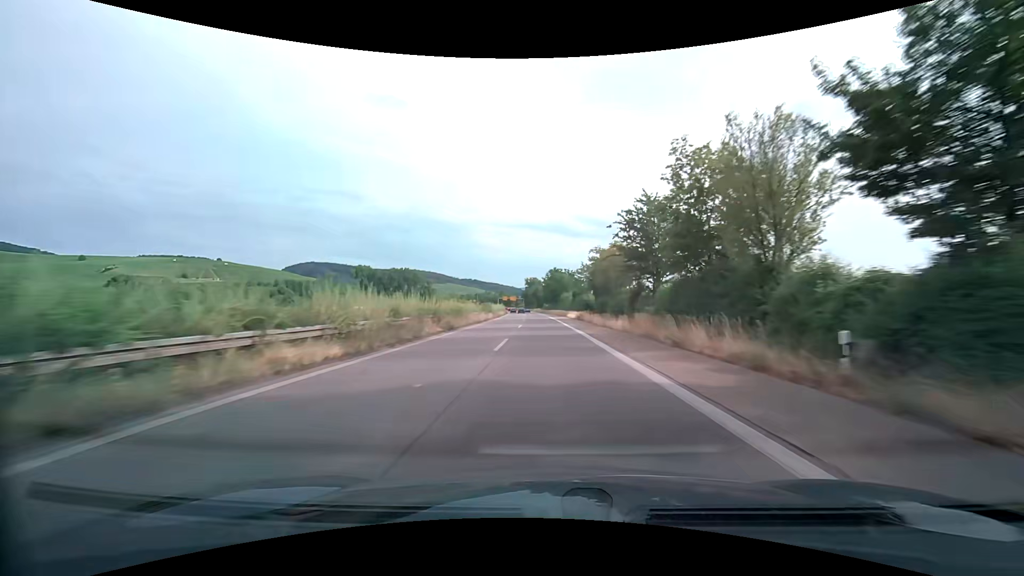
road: trunk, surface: asphalt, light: Day
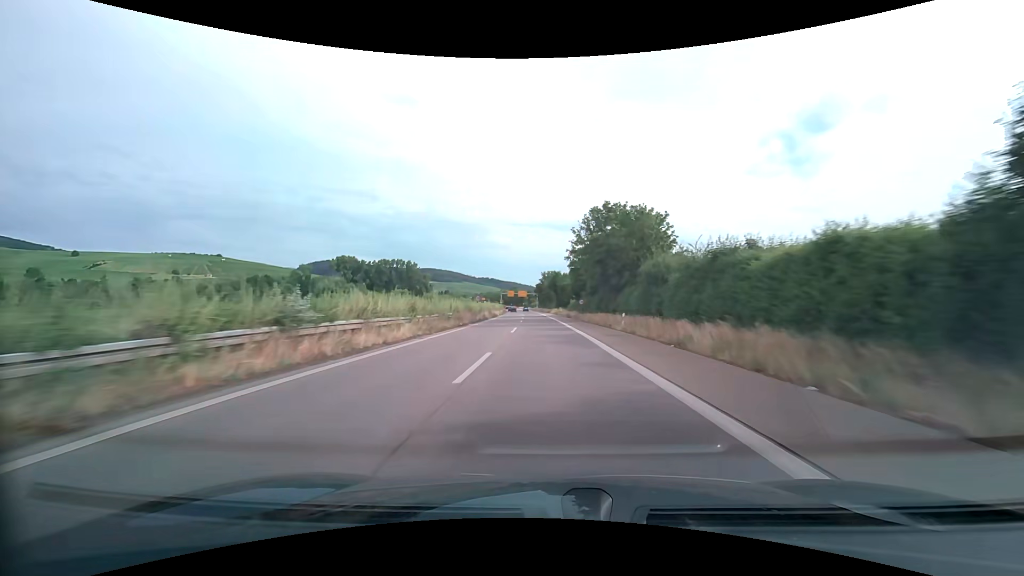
(-2.0, +79.0) m; -3°
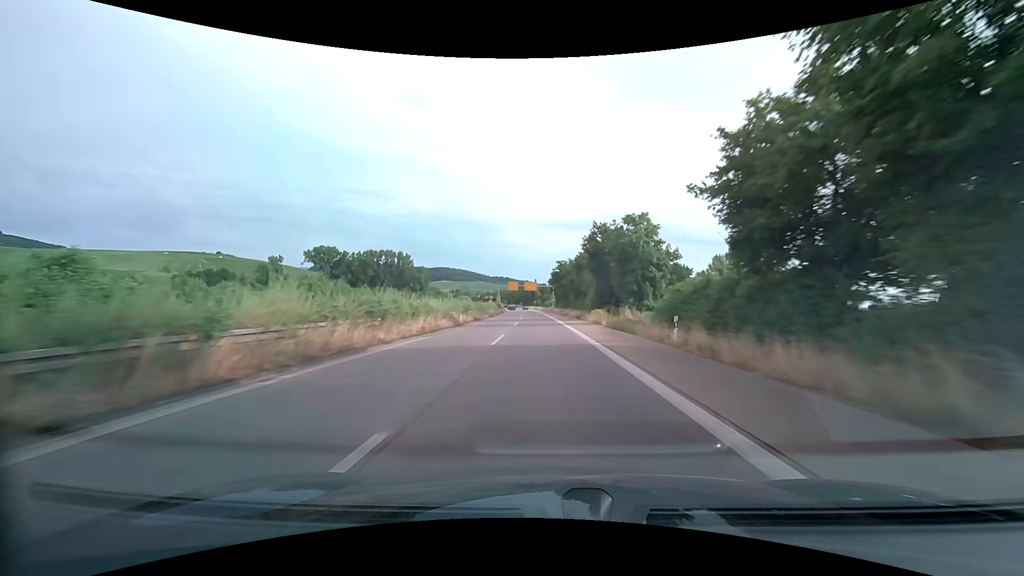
(-1.1, +63.1) m; -2°
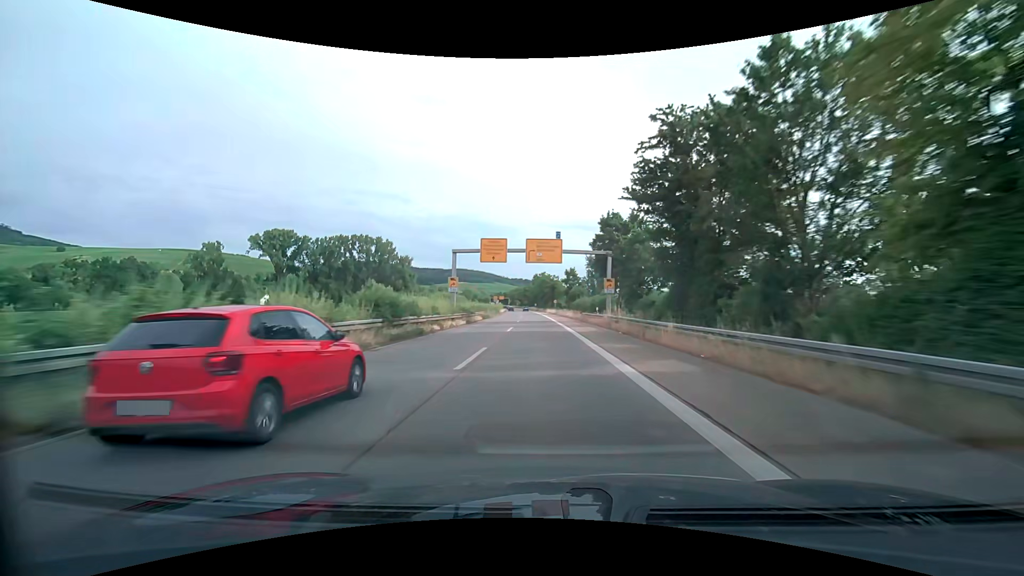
(-1.6, +78.9) m; -2°
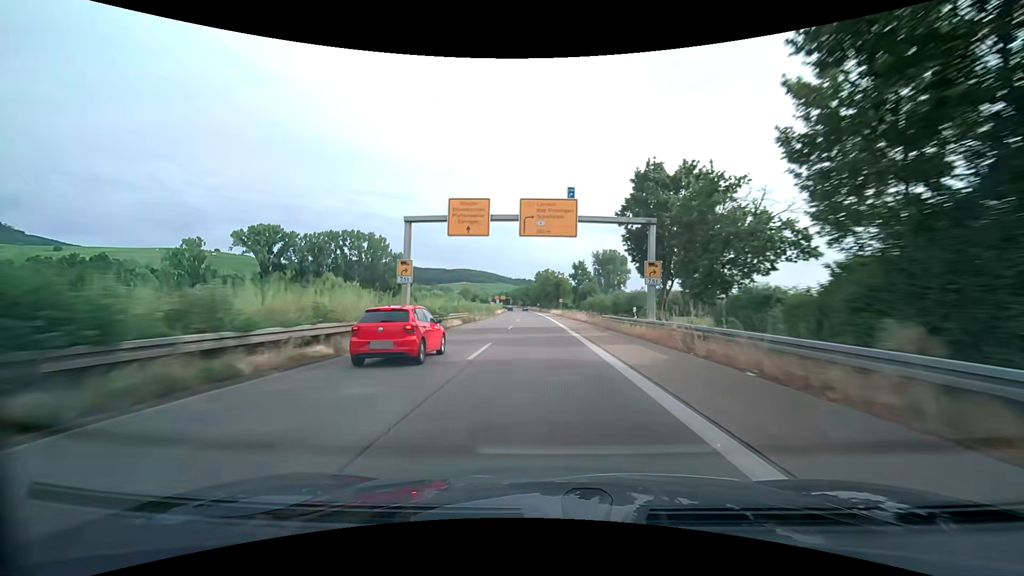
(-0.1, +15.8) m; 0°
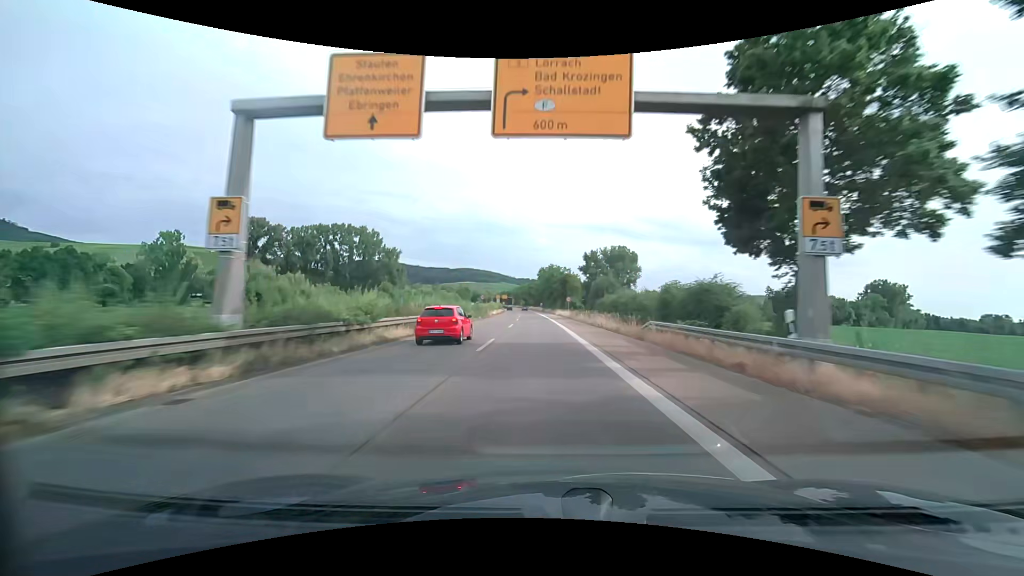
(-0.1, +15.8) m; -1°
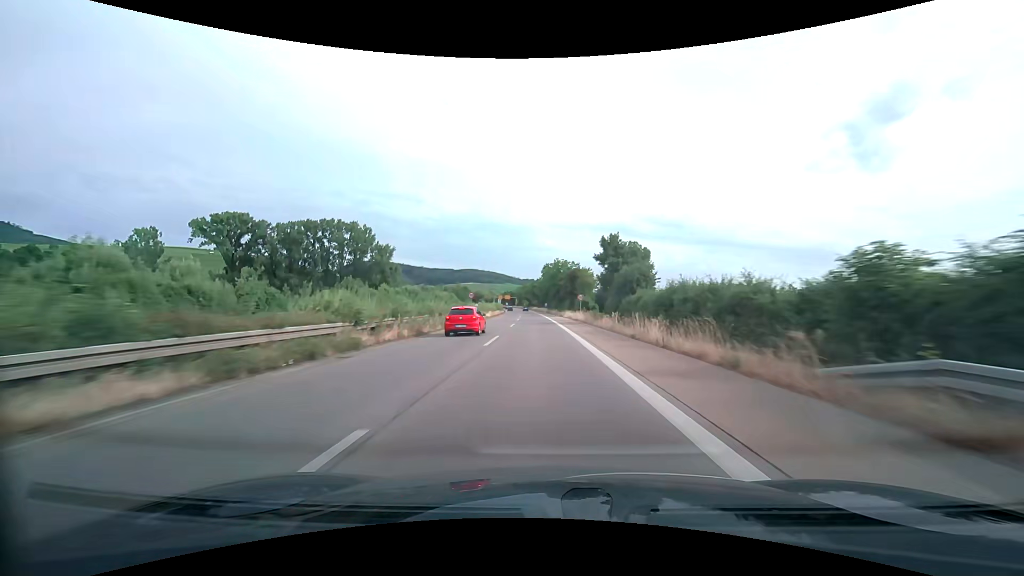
(0.0, +15.8) m; 0°
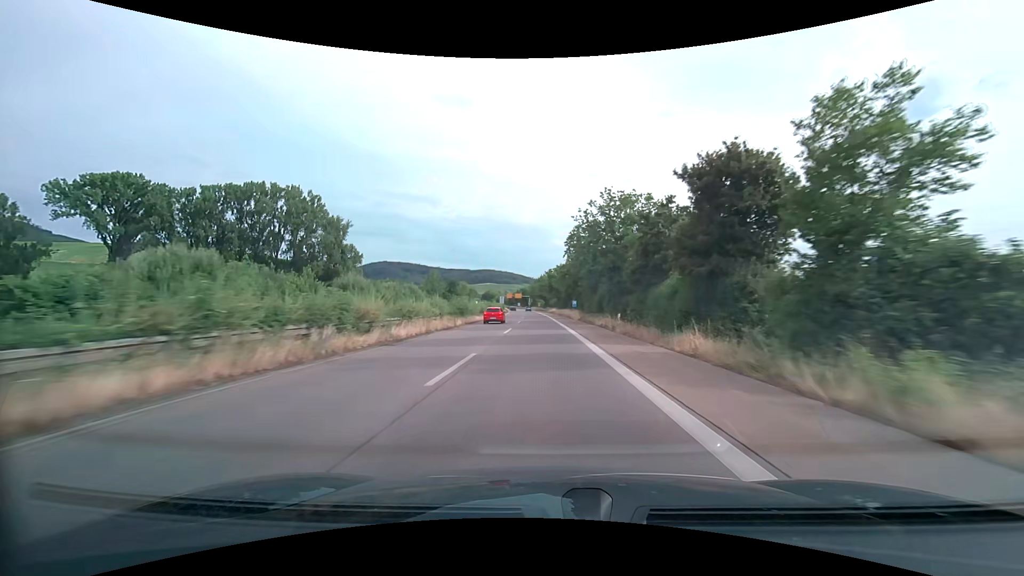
(-1.2, +63.1) m; -2°
(0, +10) (0, +20) (0, +30) (0, +40) (-1, +50) (-1, +60) (-1, +70) (-1, +80) (-2, +90) (-2, +100) m
